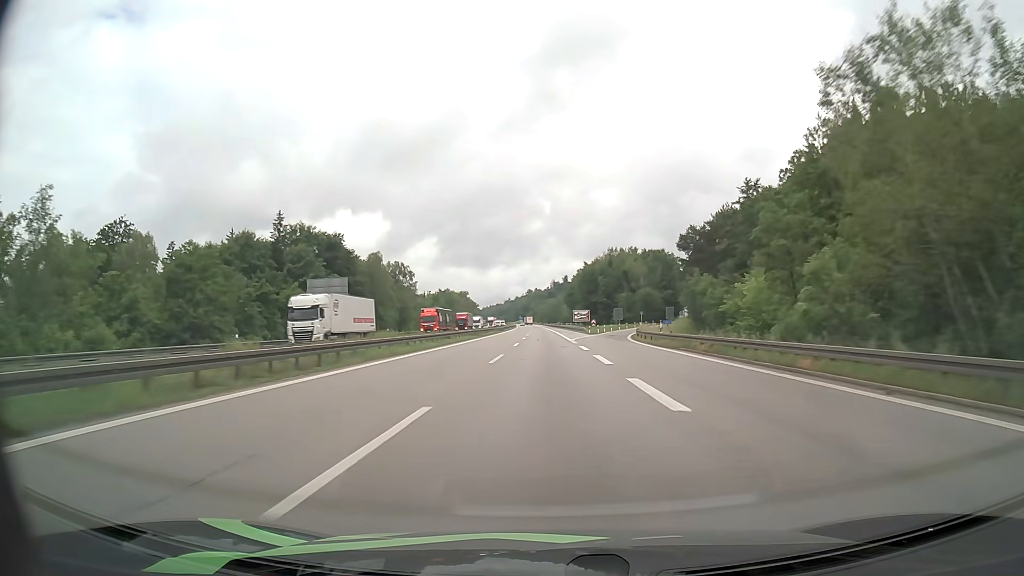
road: motorway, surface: asphalt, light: Day
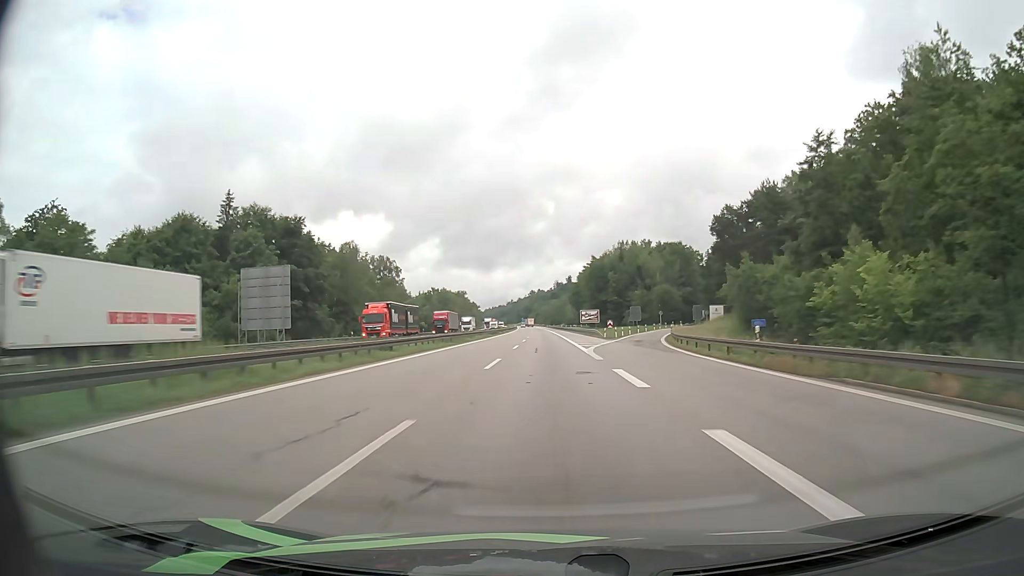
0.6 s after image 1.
(0.0, +19.8) m; 0°
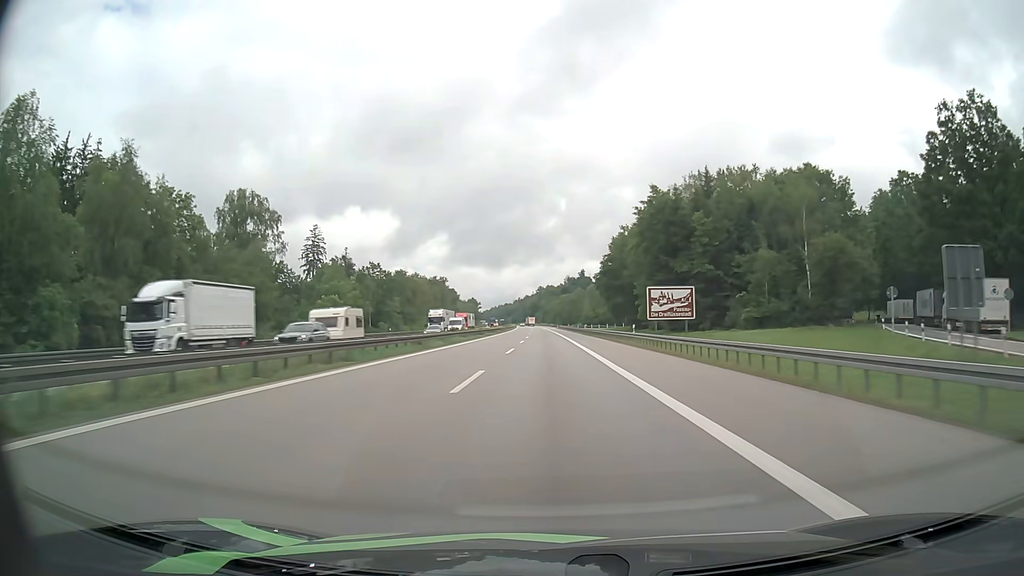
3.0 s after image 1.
(-0.6, +79.8) m; -1°
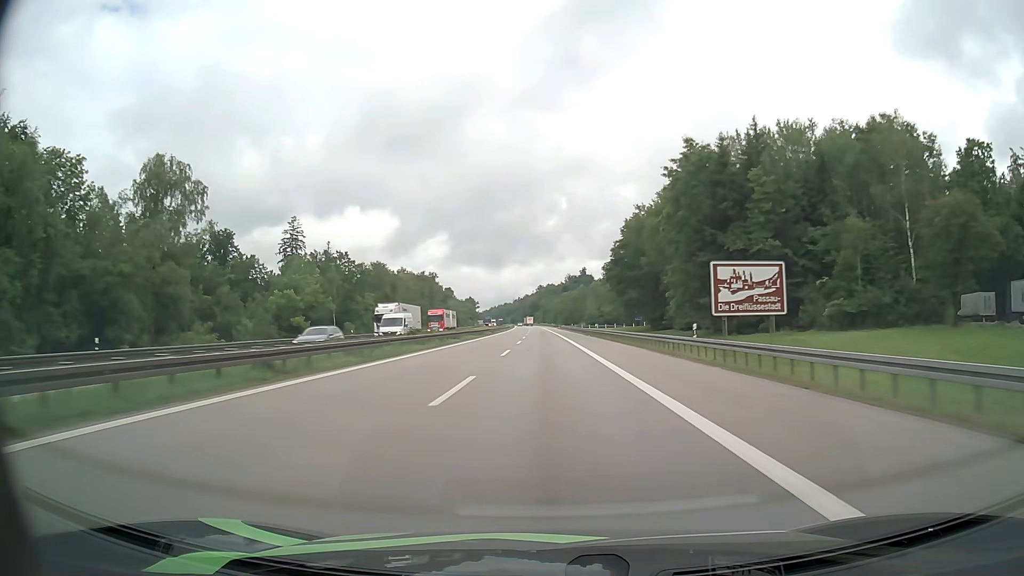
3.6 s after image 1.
(0.0, +20.0) m; 0°
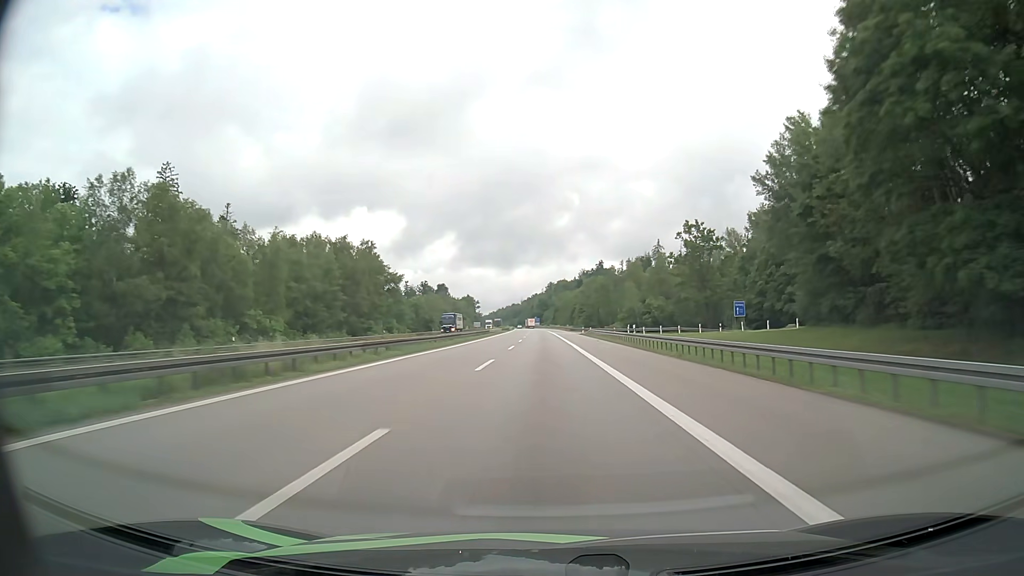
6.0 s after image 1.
(-0.6, +80.6) m; -1°
